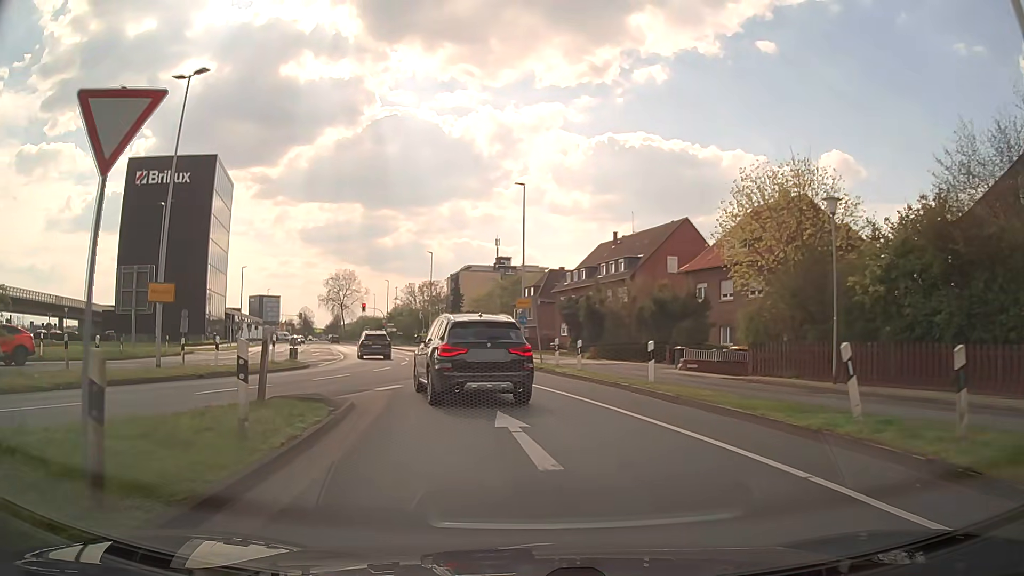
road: secondary_link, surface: asphalt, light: Day
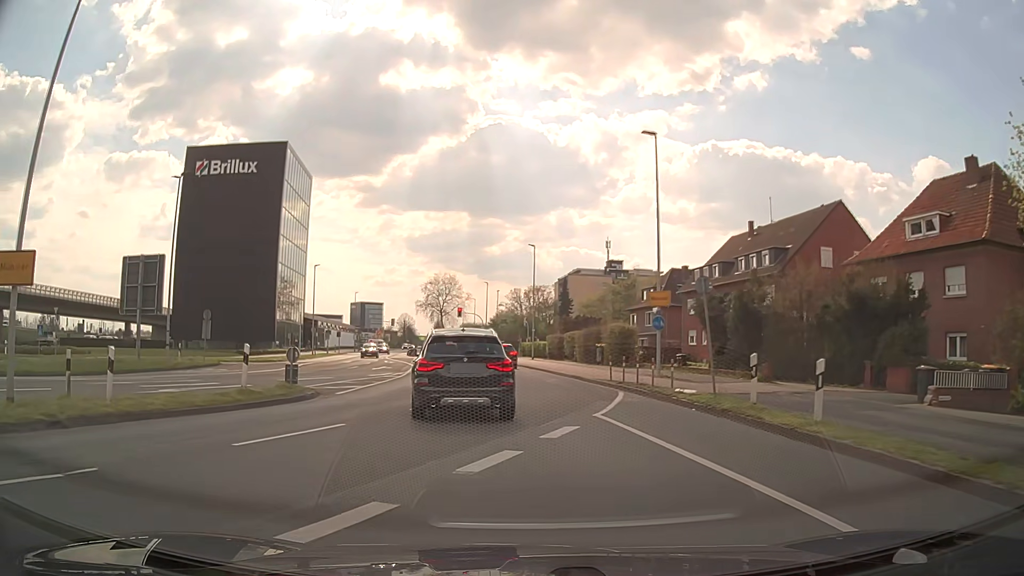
(-1.0, +11.9) m; -9°
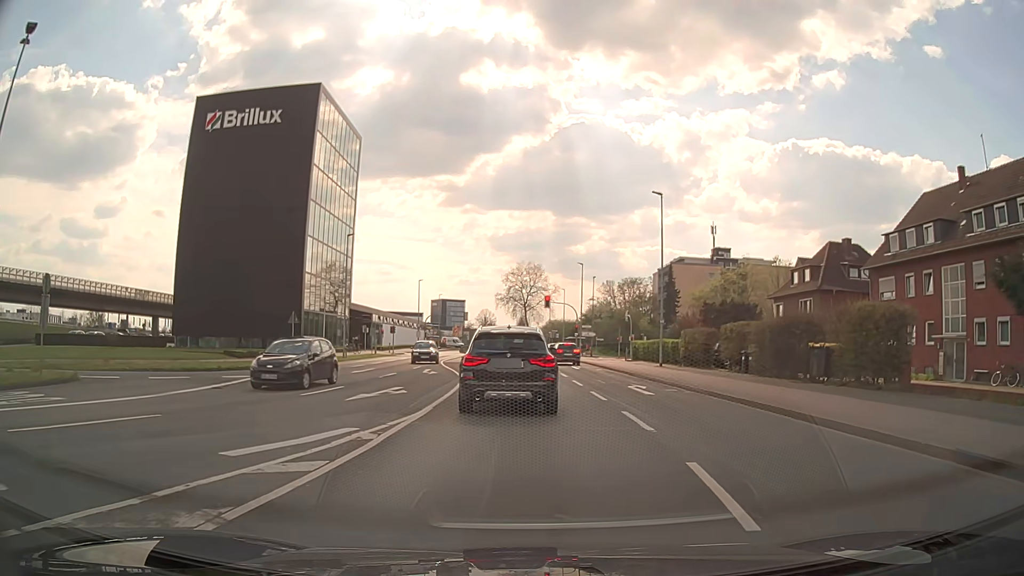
(-2.2, +21.2) m; -7°
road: secondary
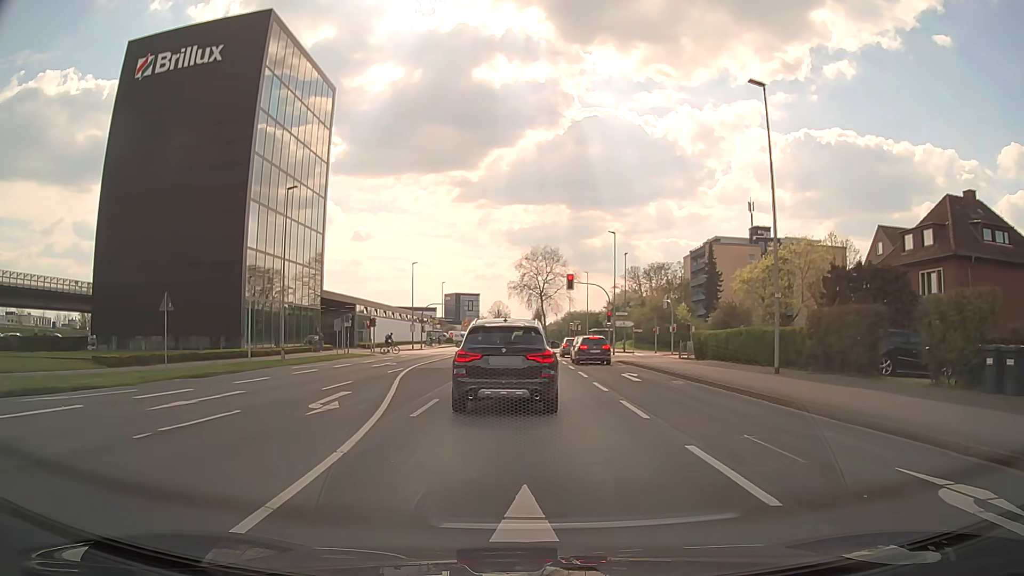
(-0.1, +17.1) m; -2°
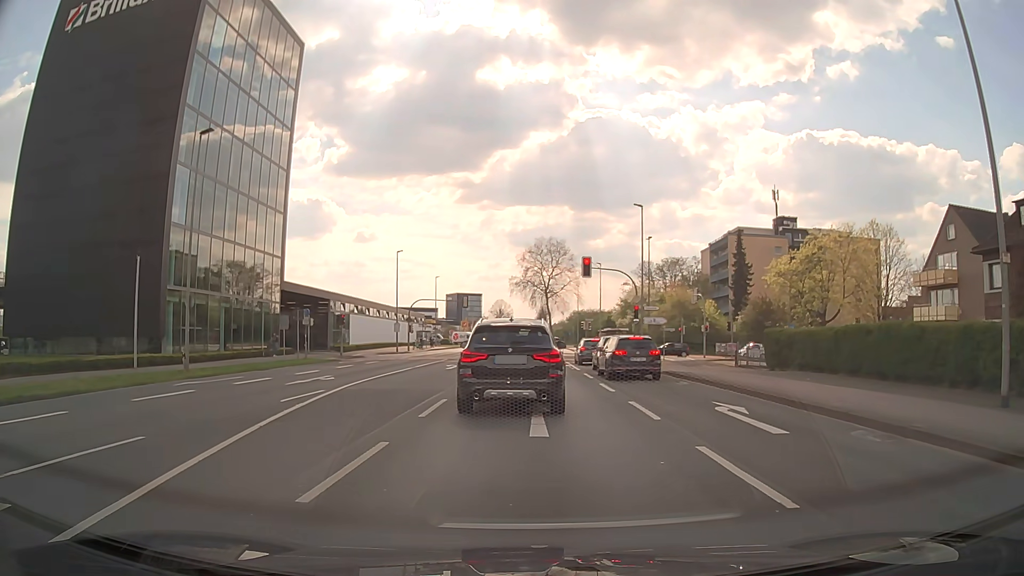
(-0.1, +12.1) m; 0°
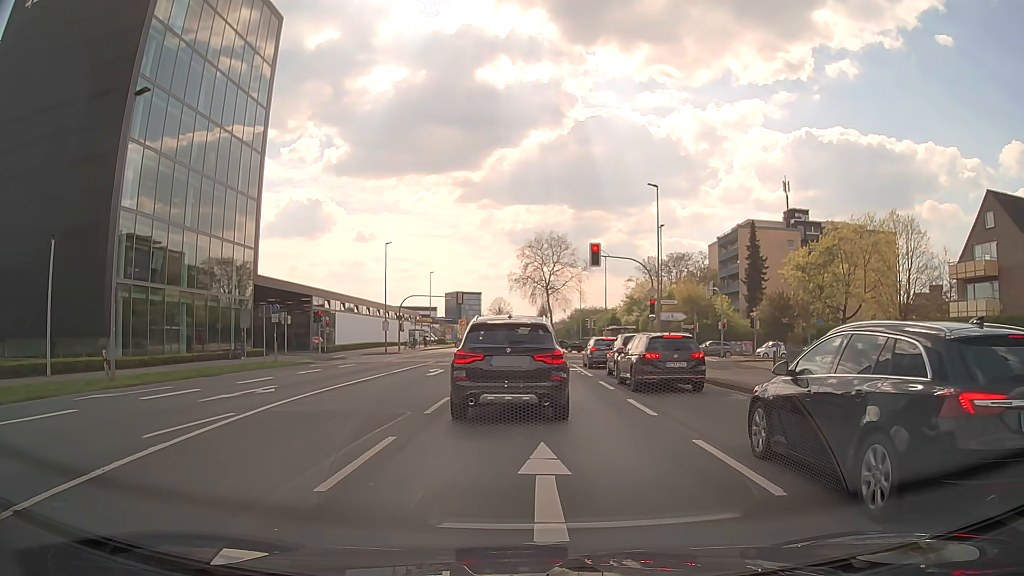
(-0.1, +5.6) m; -1°
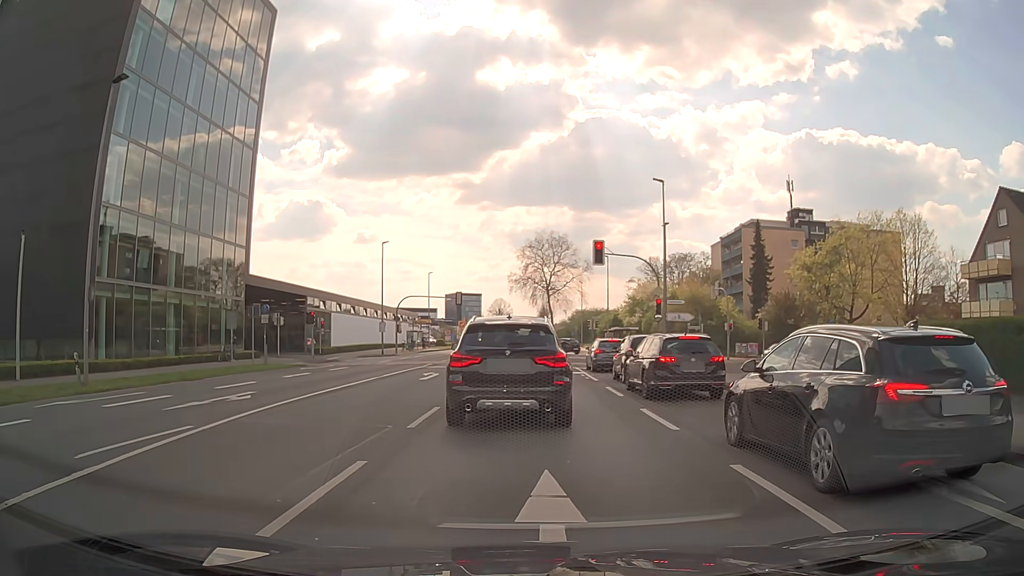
(0.0, +1.7) m; +1°
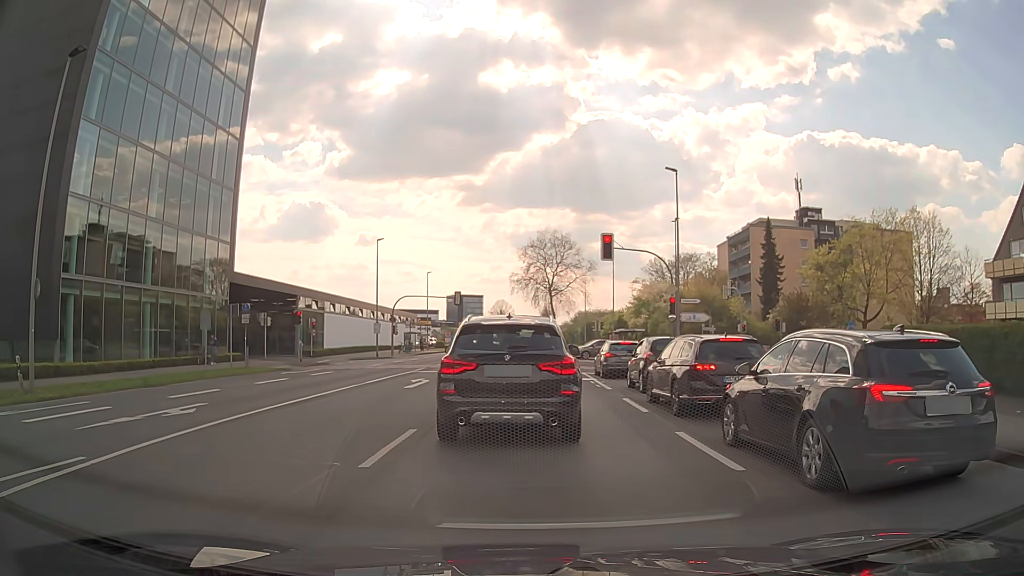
(-0.1, +3.0) m; -1°
